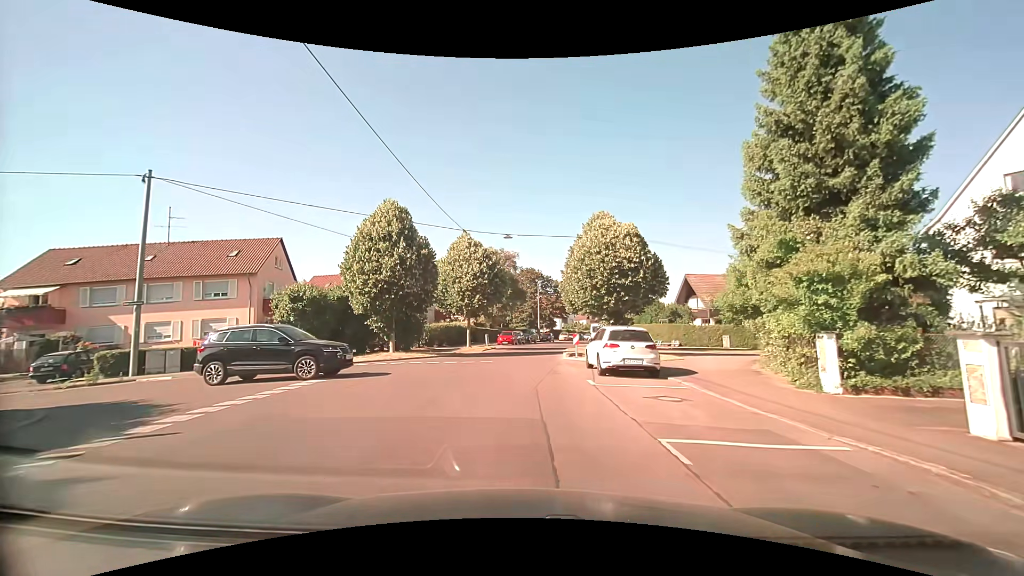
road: residential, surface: asphalt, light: Day
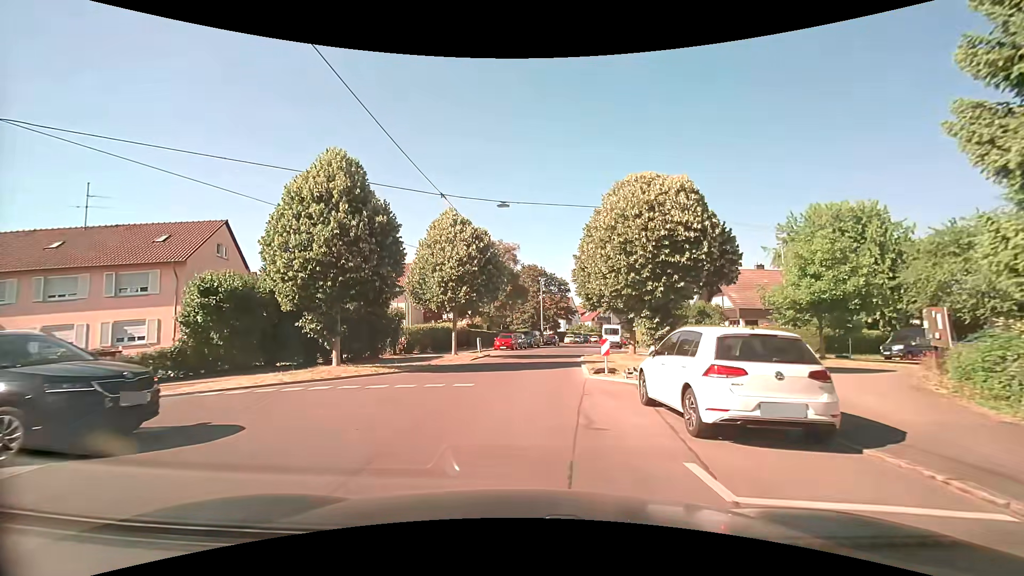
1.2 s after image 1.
(0.0, +8.1) m; -1°
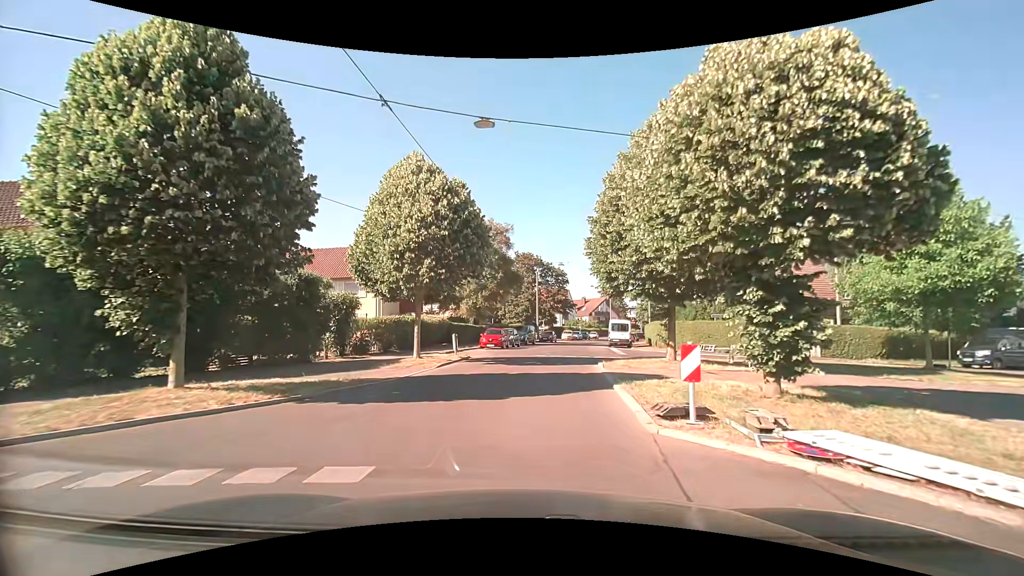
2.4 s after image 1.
(0.0, +8.2) m; 0°
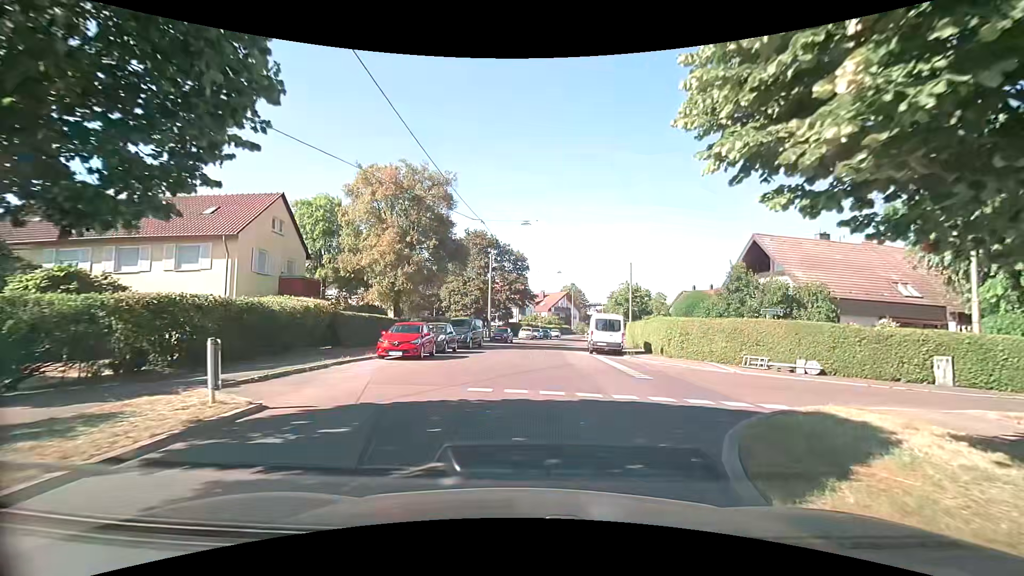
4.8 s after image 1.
(+0.7, +15.3) m; +6°
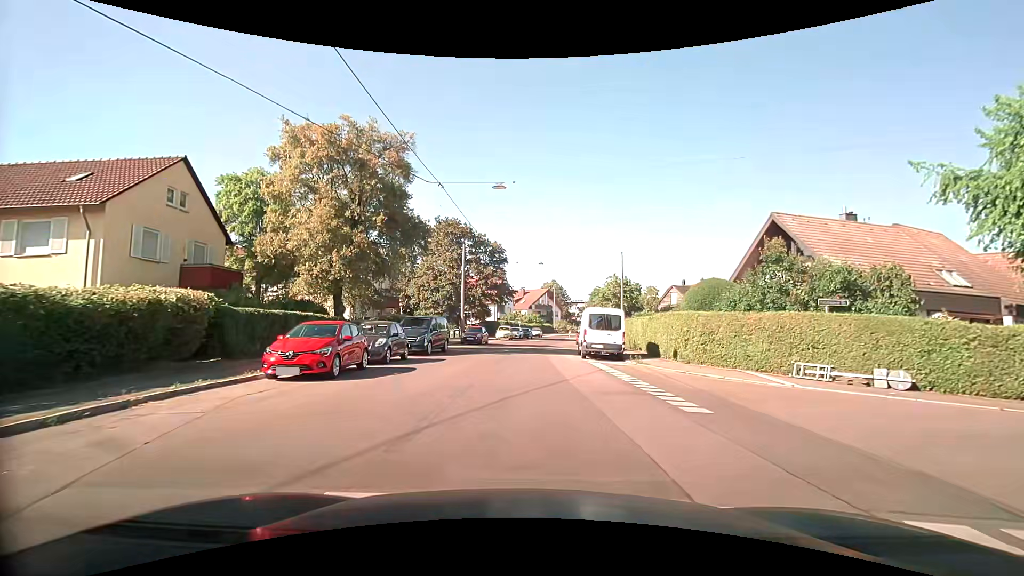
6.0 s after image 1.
(+0.2, +6.8) m; +3°
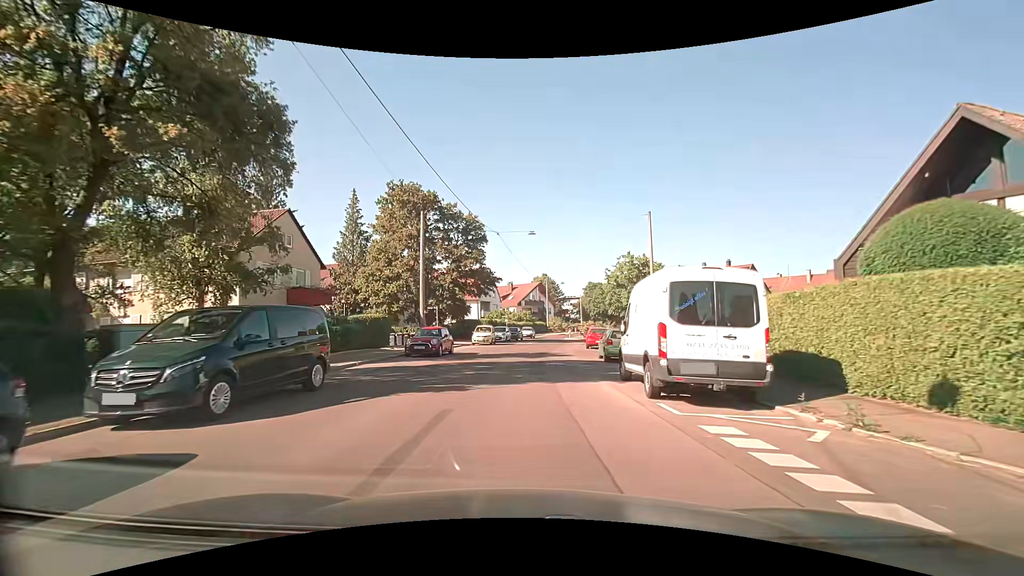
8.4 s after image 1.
(+0.1, +15.5) m; +1°
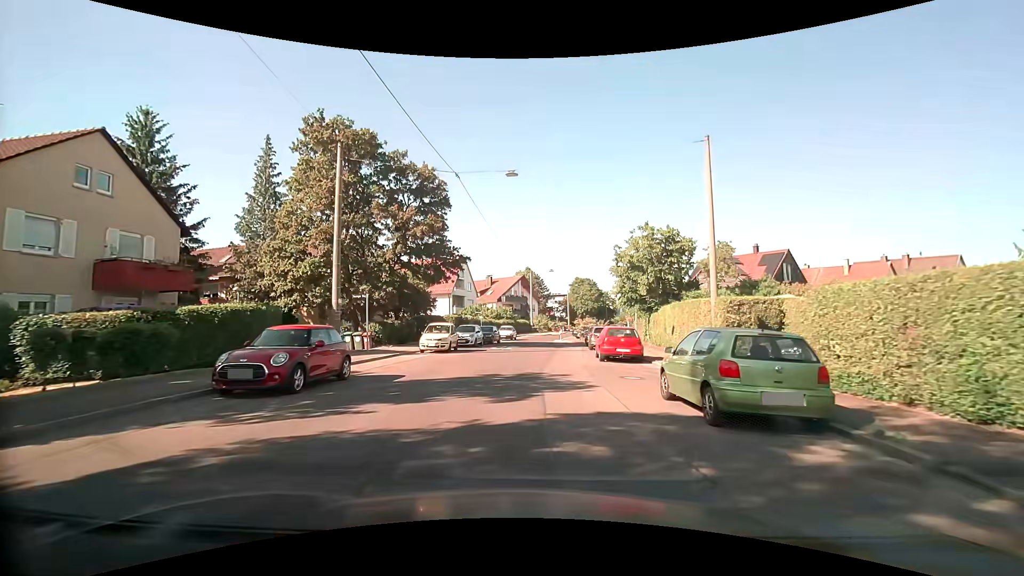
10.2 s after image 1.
(+0.2, +13.4) m; +2°
